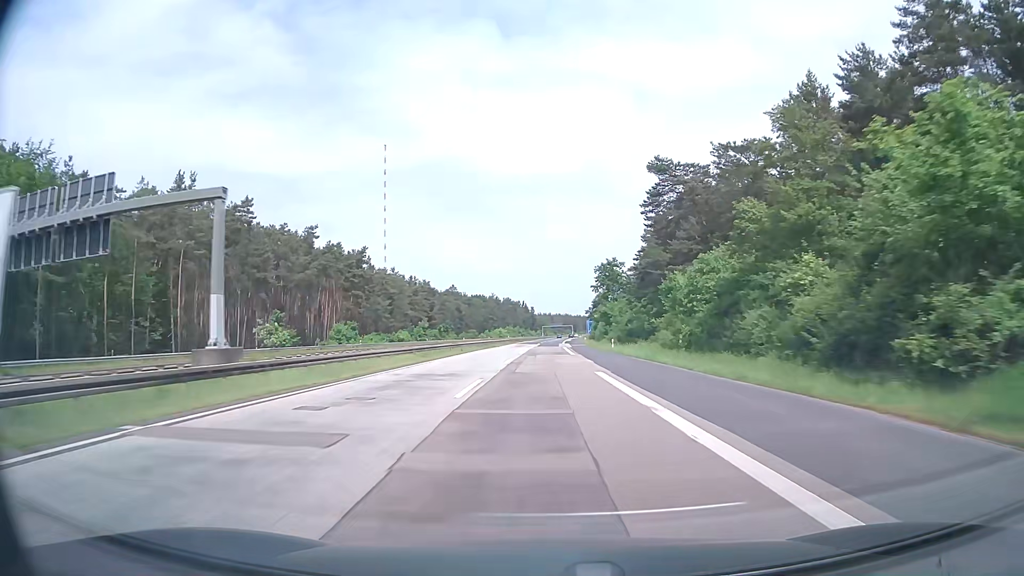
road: motorway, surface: asphalt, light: Day
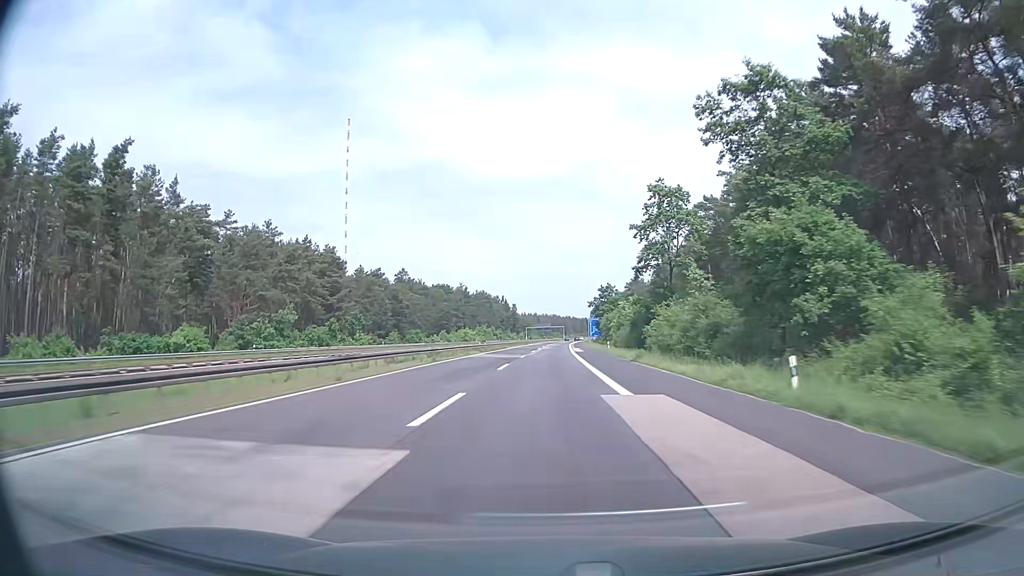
(+0.9, +93.0) m; +1°
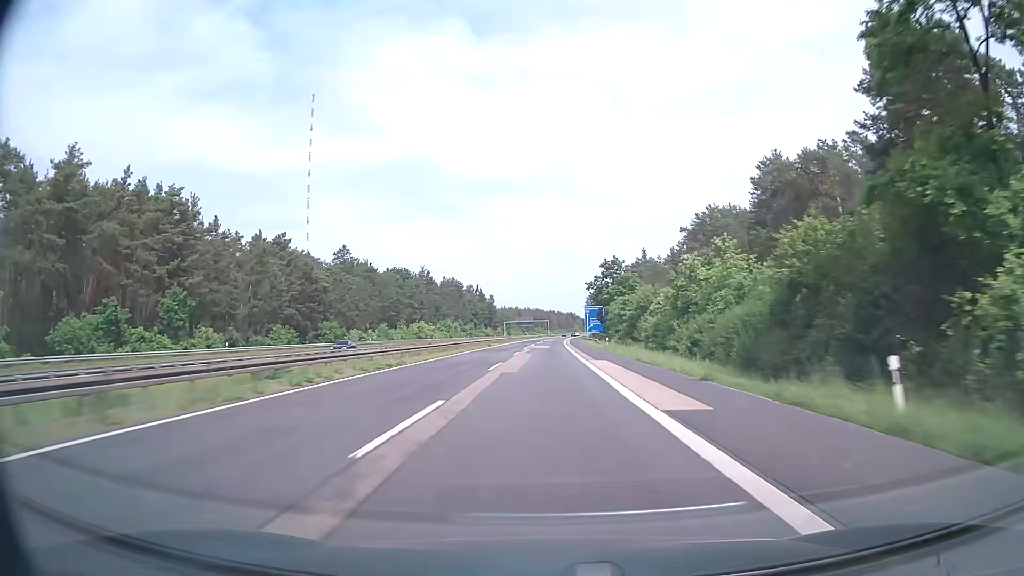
(+0.6, +56.5) m; +1°
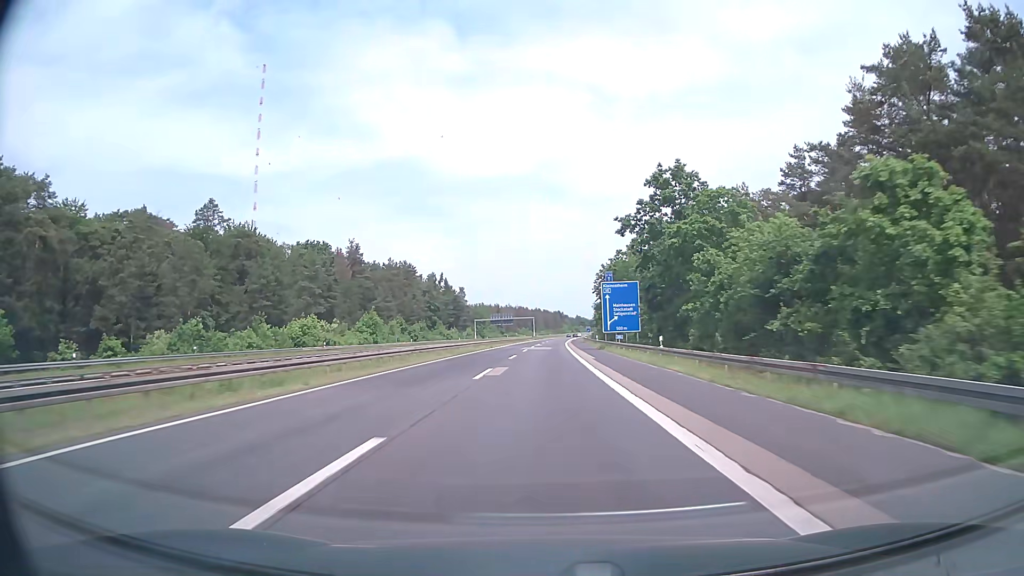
(+1.0, +75.7) m; +2°
(0, +10) (0, +20) (0, +30) (0, +40) (0, +50) (0, +60) (+1, +70) (+1, +80) (+1, +90) (+1, +100) m
